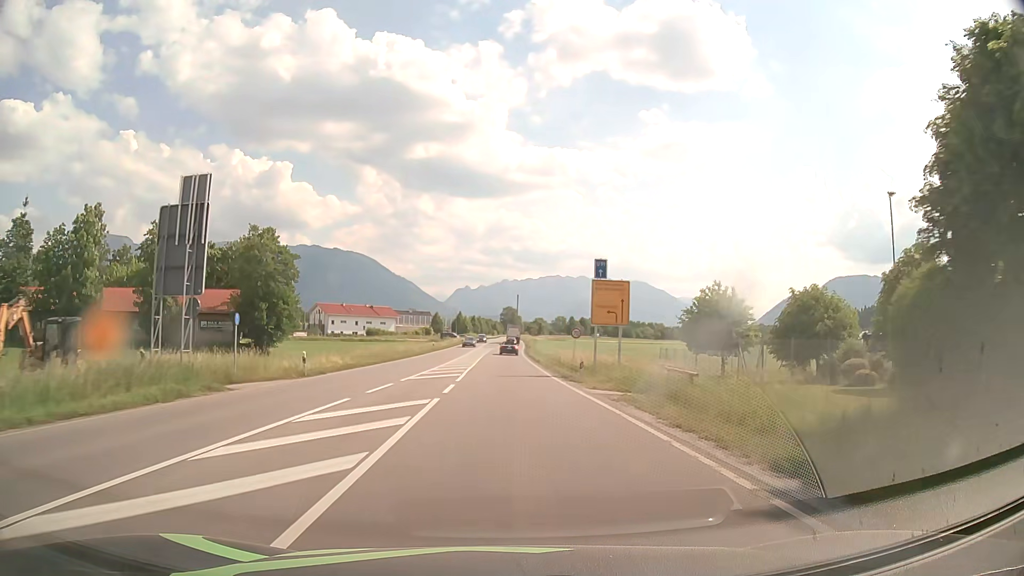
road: primary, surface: asphalt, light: Day
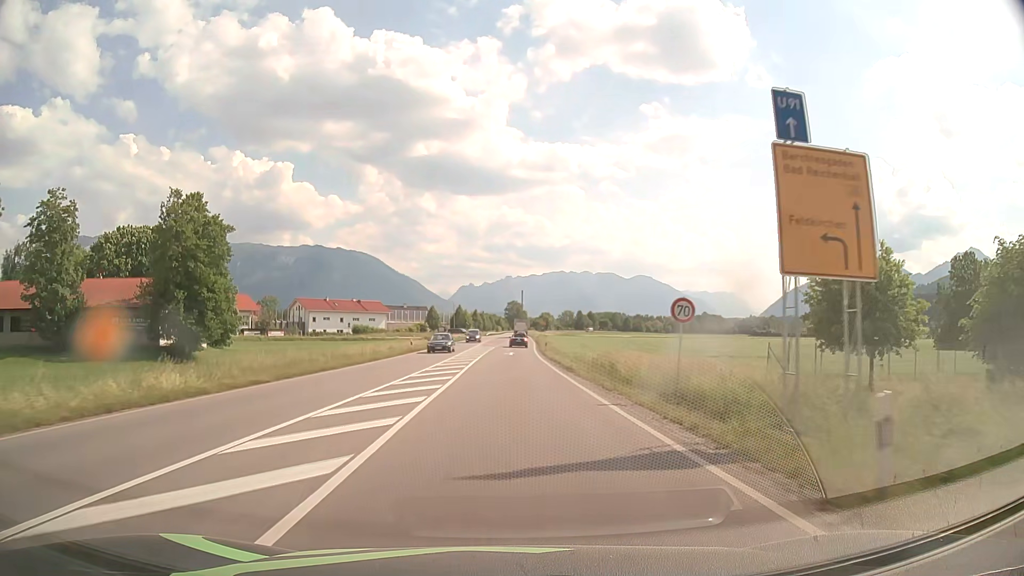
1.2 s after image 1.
(-0.1, +21.6) m; 0°
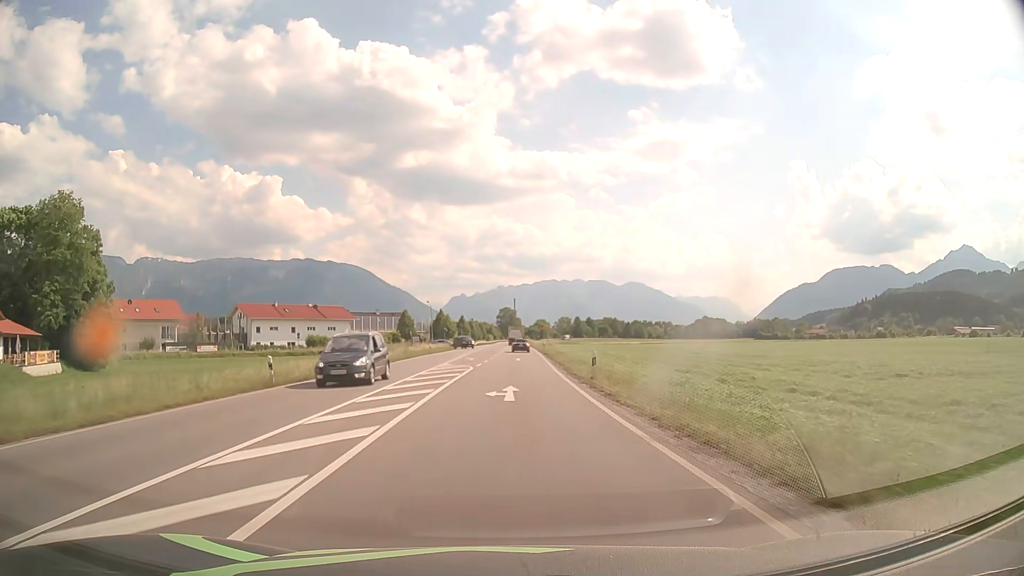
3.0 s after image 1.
(+0.1, +32.4) m; 0°
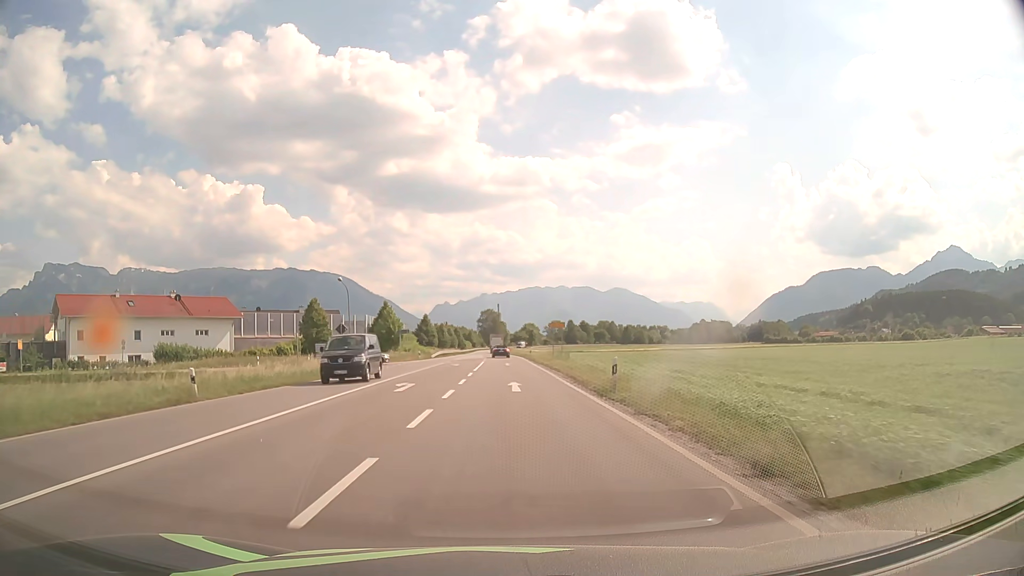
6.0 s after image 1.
(+0.7, +53.5) m; +1°
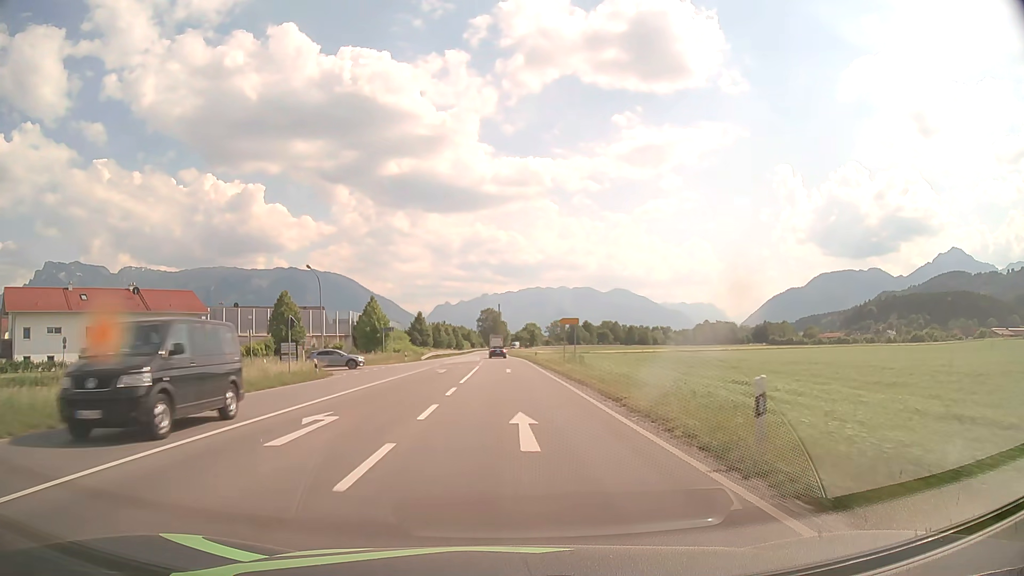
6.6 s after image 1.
(0.0, +10.7) m; 0°
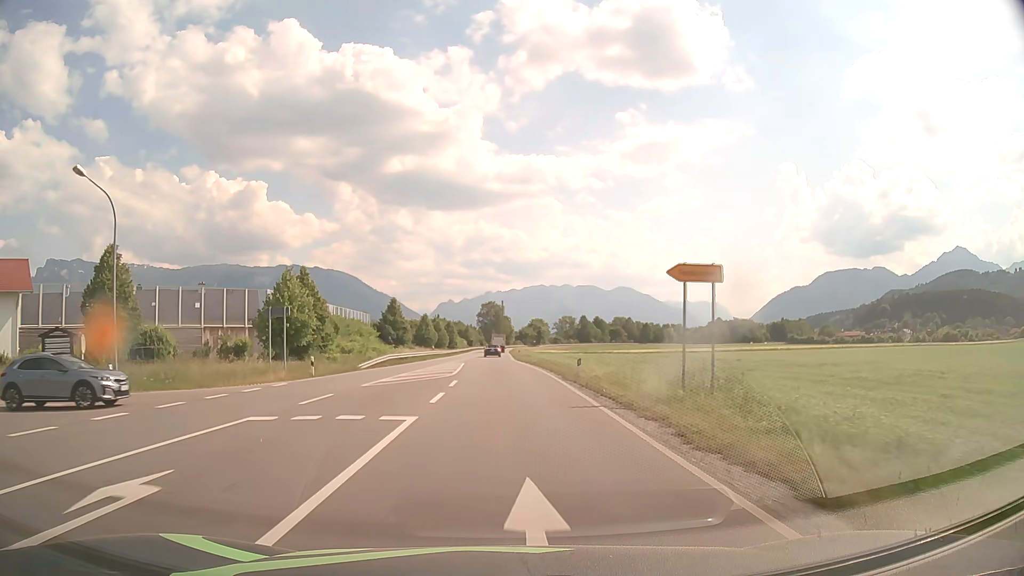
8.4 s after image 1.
(-0.1, +32.2) m; 0°
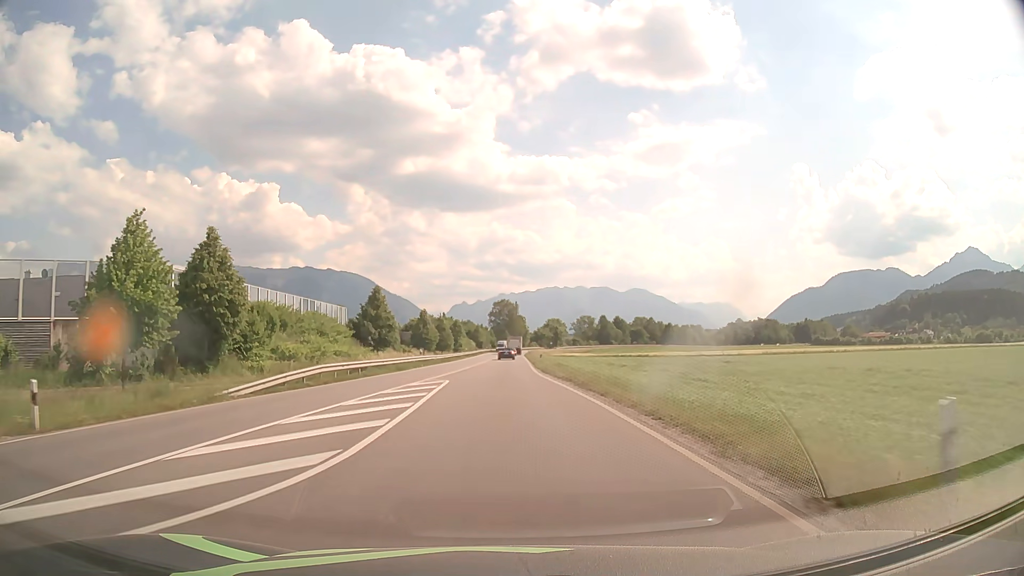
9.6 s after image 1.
(-0.2, +21.5) m; -1°
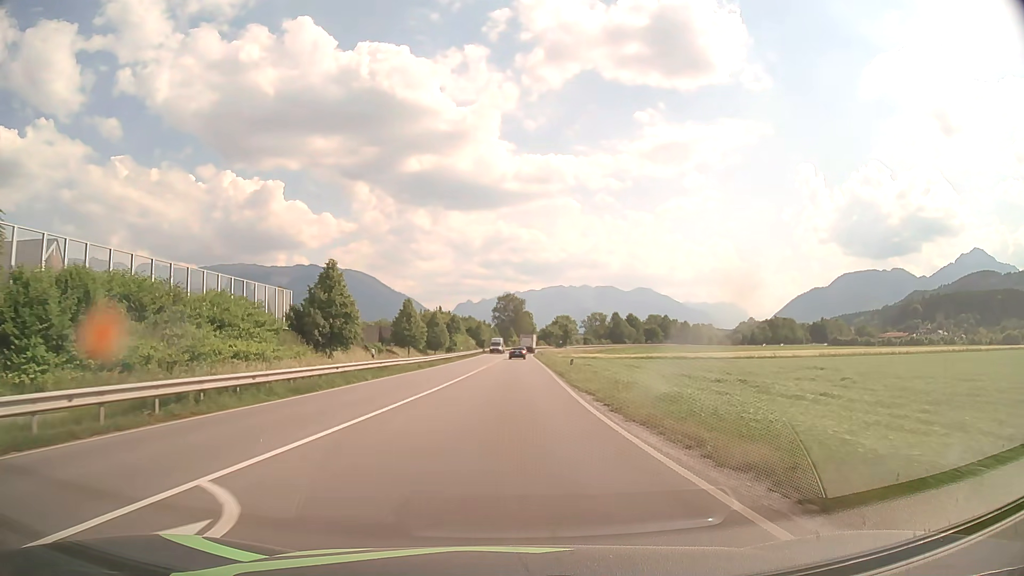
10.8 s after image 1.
(-0.2, +21.4) m; -1°
(0, +10) (0, +20) (0, +30) (0, +40) (+1, +50) (+1, +60) (+1, +70) (+1, +80) (+2, +90) (+2, +100) m
